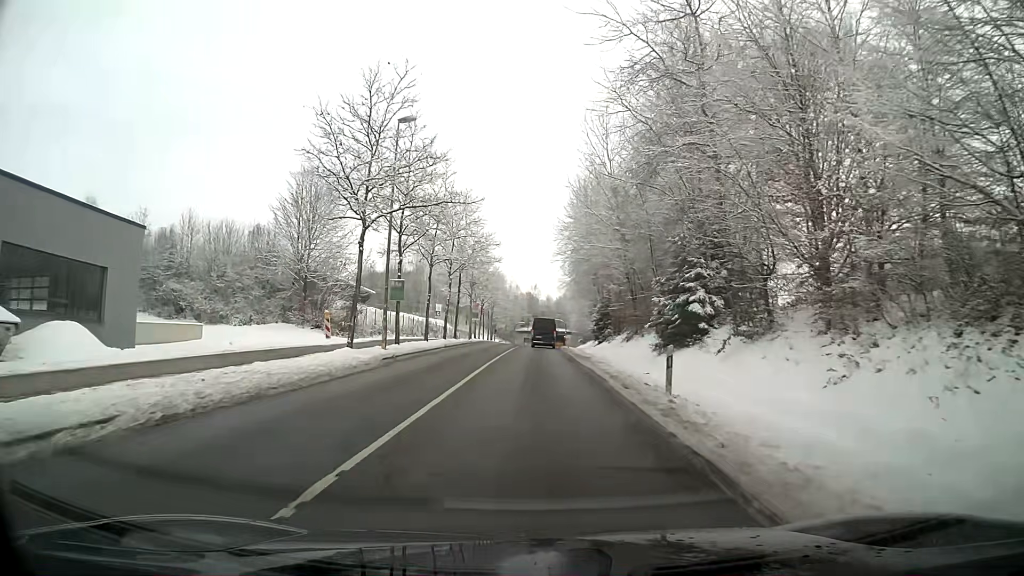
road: secondary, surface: asphalt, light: Day
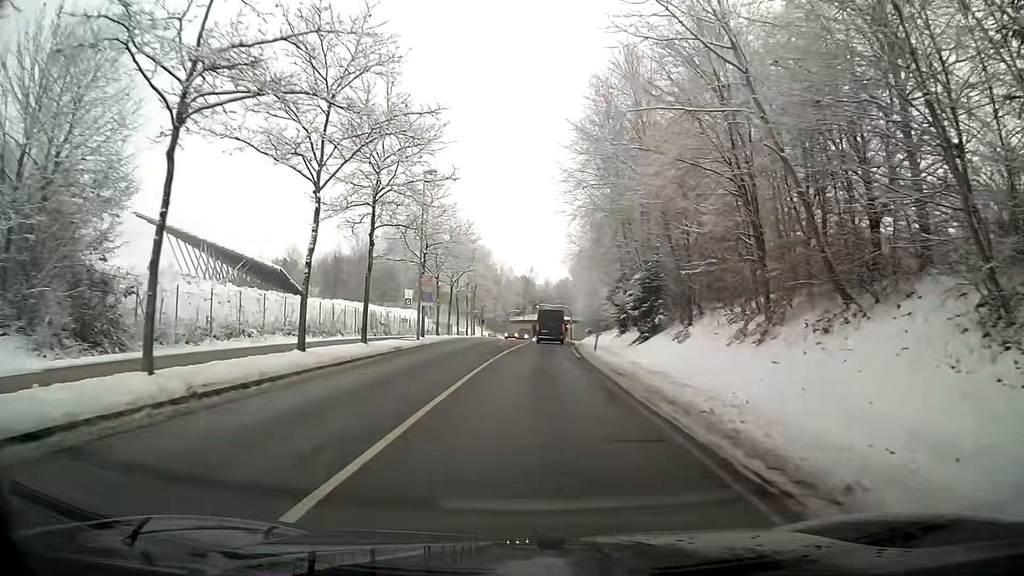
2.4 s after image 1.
(+0.2, +29.2) m; +1°
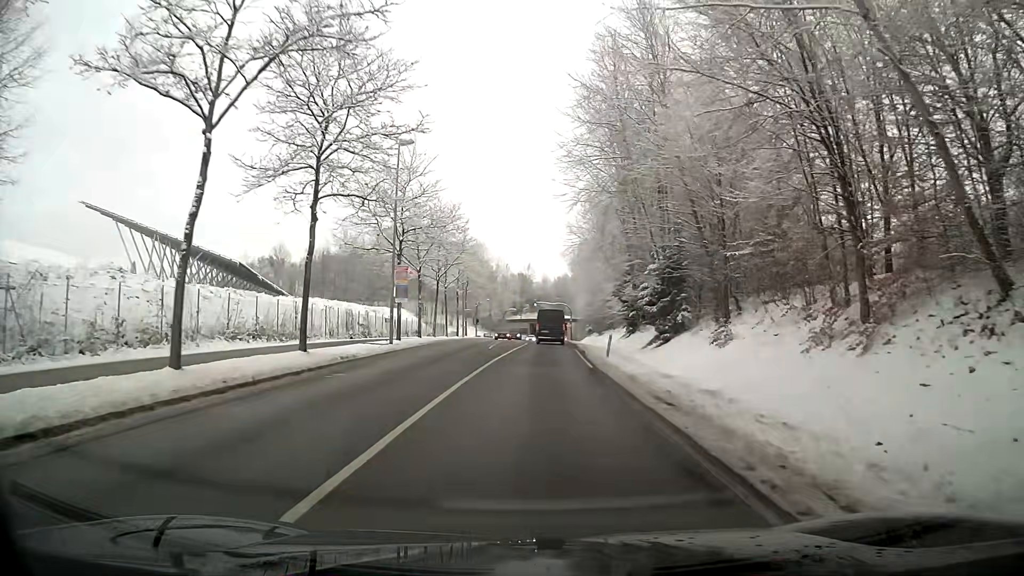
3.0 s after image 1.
(0.0, +6.9) m; 0°
(0, +10) (0, +20) (+1, +30) (+1, +40) (+1, +50) (+1, +60) (+2, +70) (+2, +80) (+2, +90) (+3, +100) m
